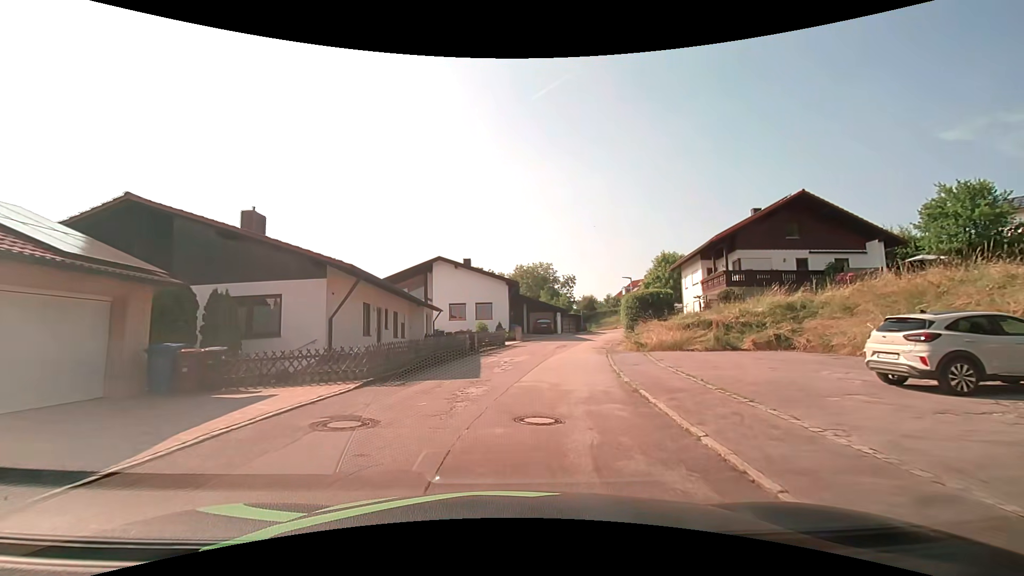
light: Day
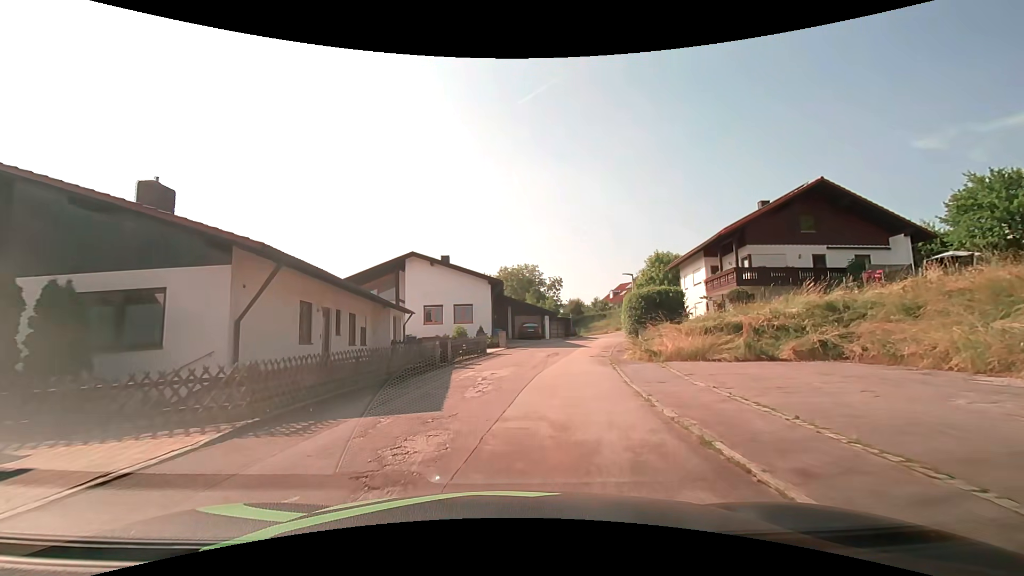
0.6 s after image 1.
(+0.2, +4.6) m; +3°
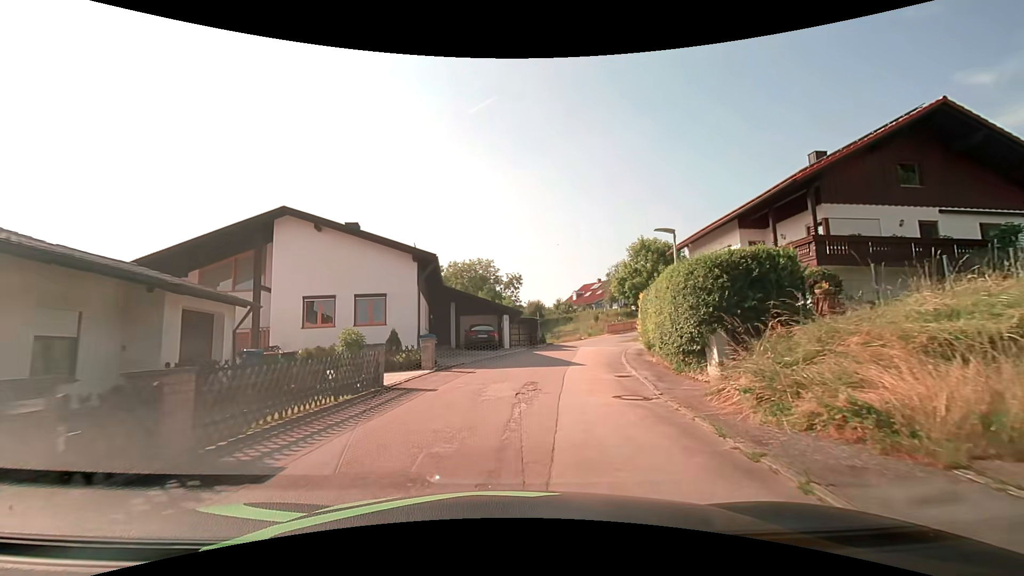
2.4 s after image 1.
(+0.6, +13.7) m; +5°
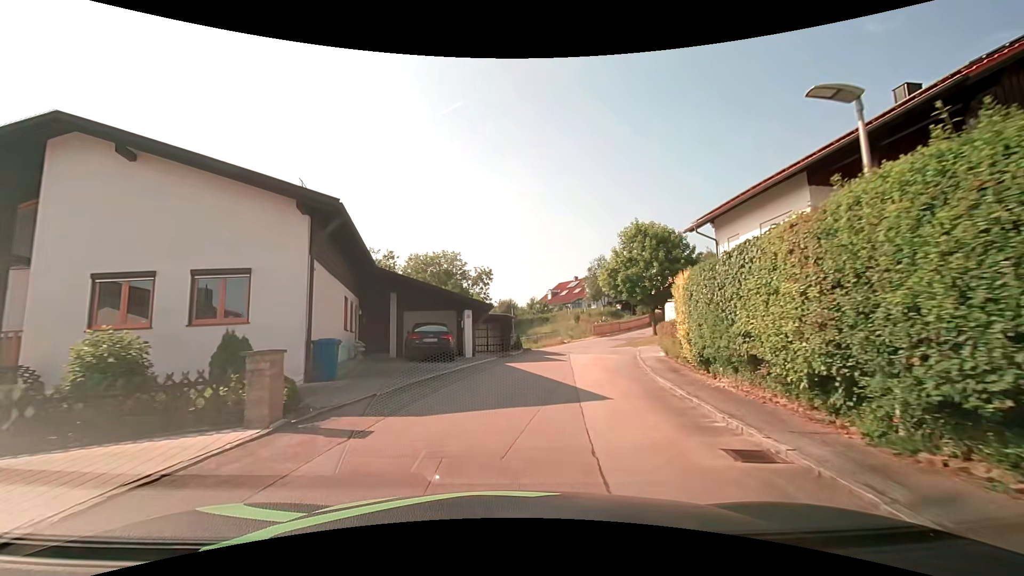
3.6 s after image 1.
(+0.4, +9.1) m; +4°
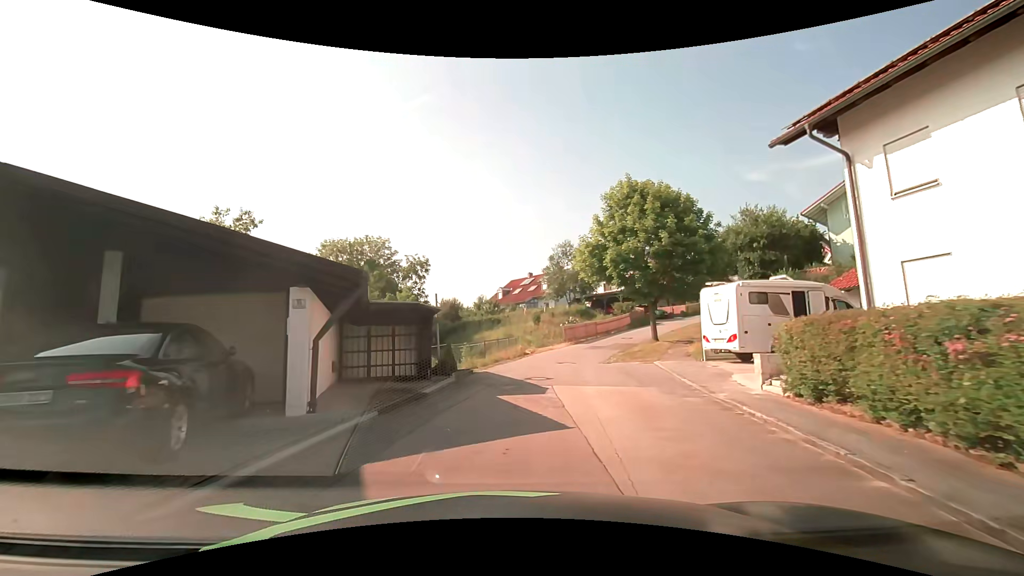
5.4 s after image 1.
(+0.7, +13.5) m; +6°
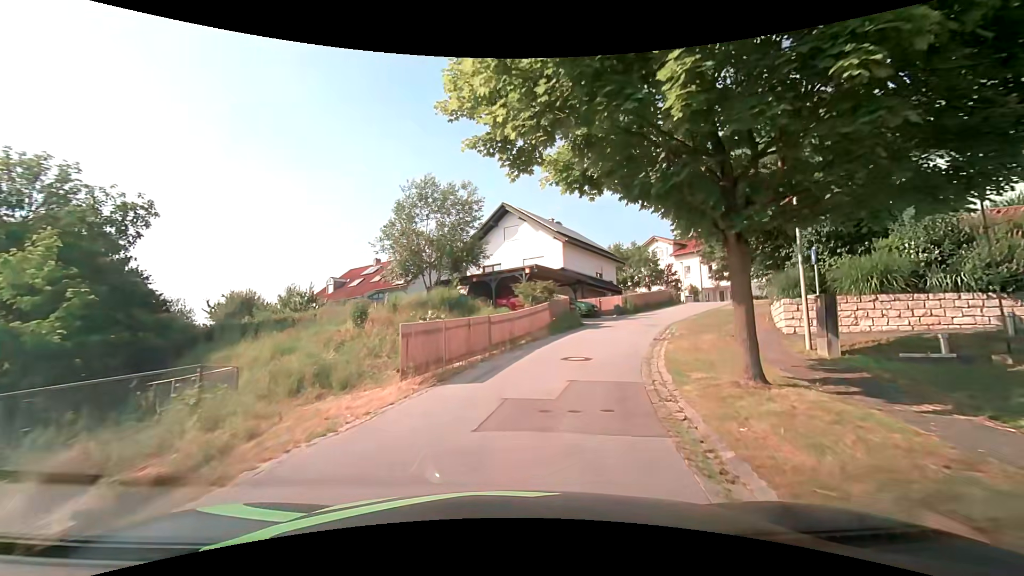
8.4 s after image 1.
(+2.2, +22.5) m; +15°
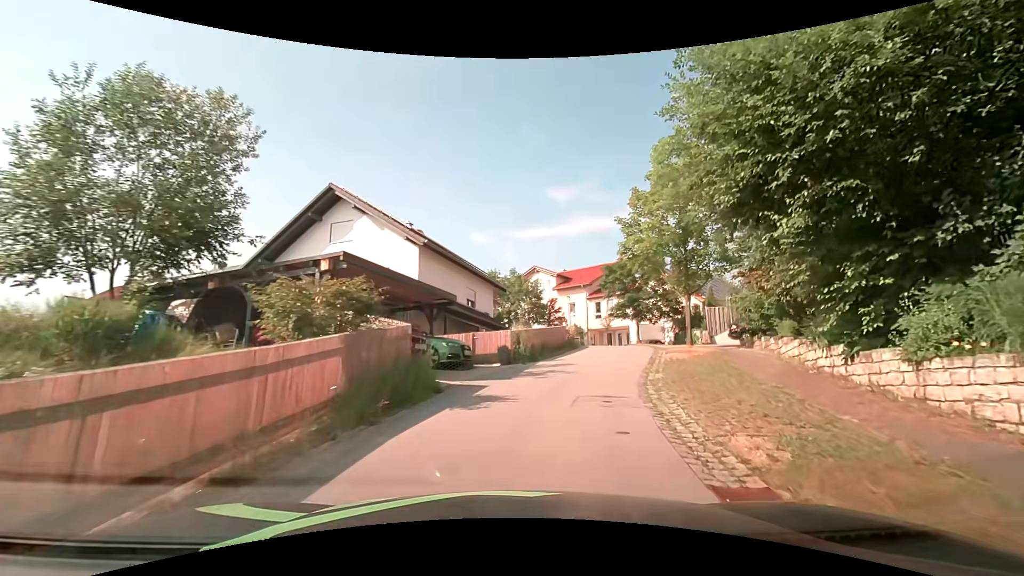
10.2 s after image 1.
(+1.7, +13.2) m; +16°
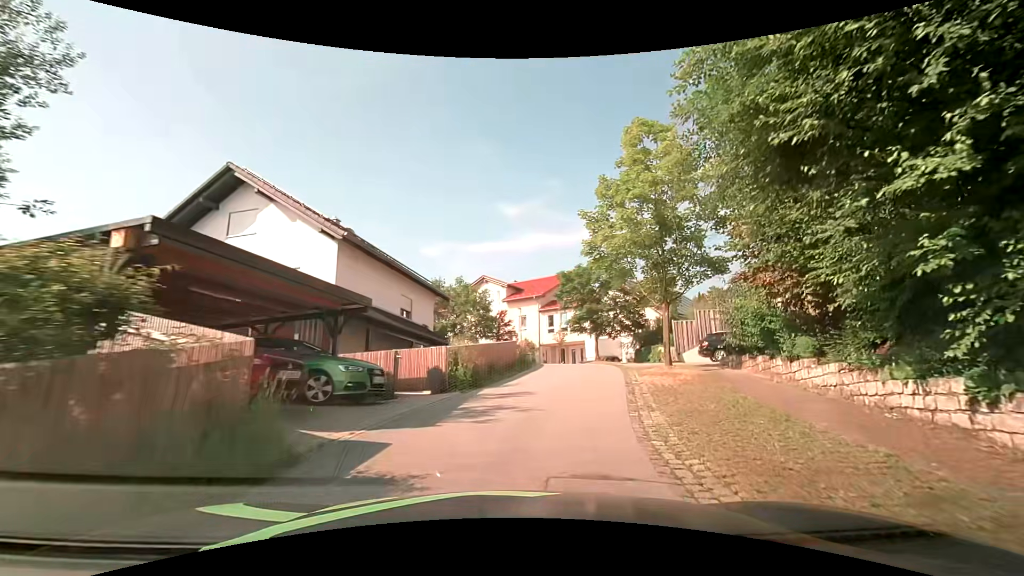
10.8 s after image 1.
(+0.2, +4.2) m; +6°
(+1, +10) (+3, +20) (+4, +30) (0, +39) (-8, +44) (-18, +48) (-27, +51) (-36, +55) (-46, +59) (-55, +63) m
